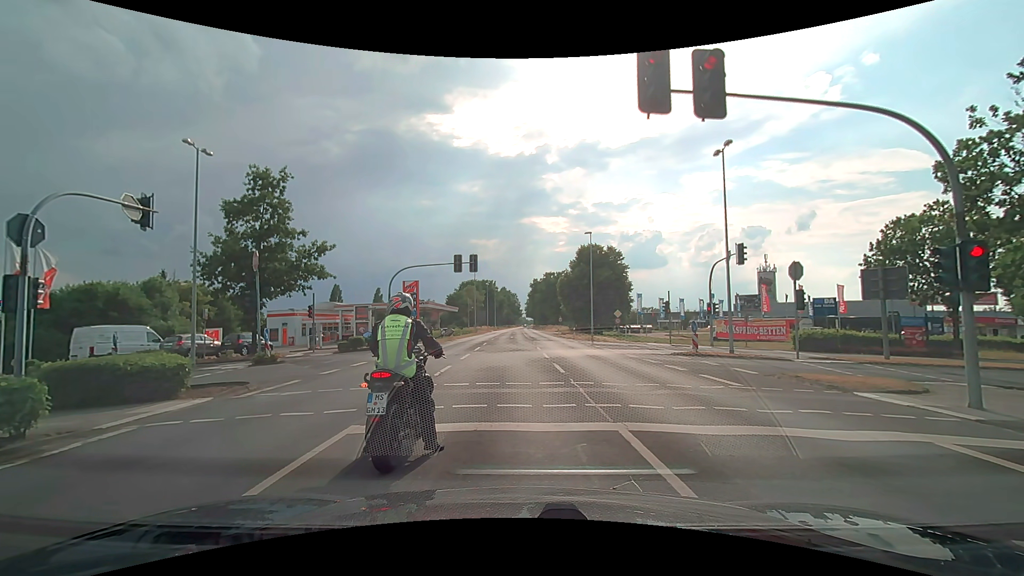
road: secondary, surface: asphalt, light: Day
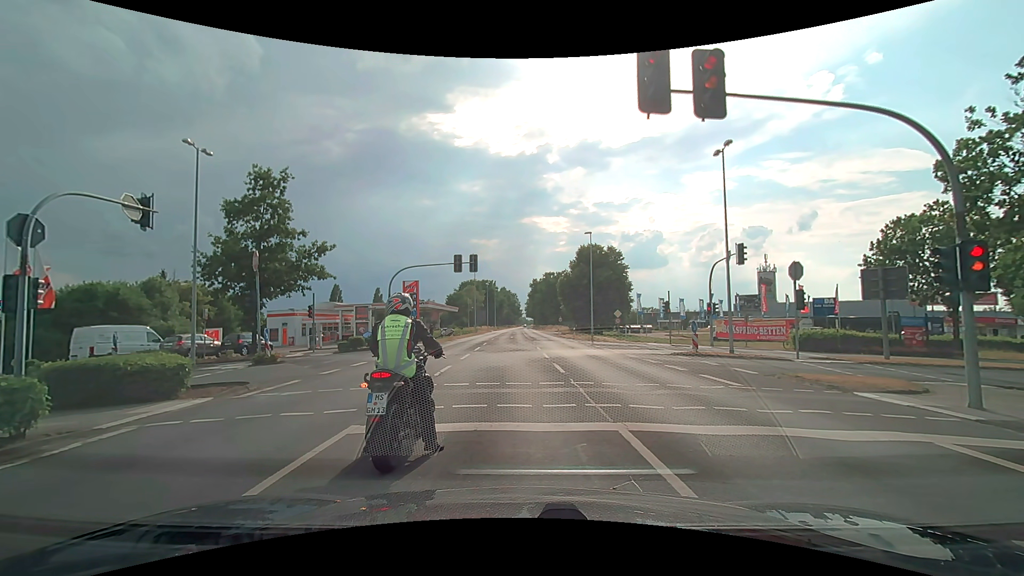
(0.0, 0.0) m; 0°
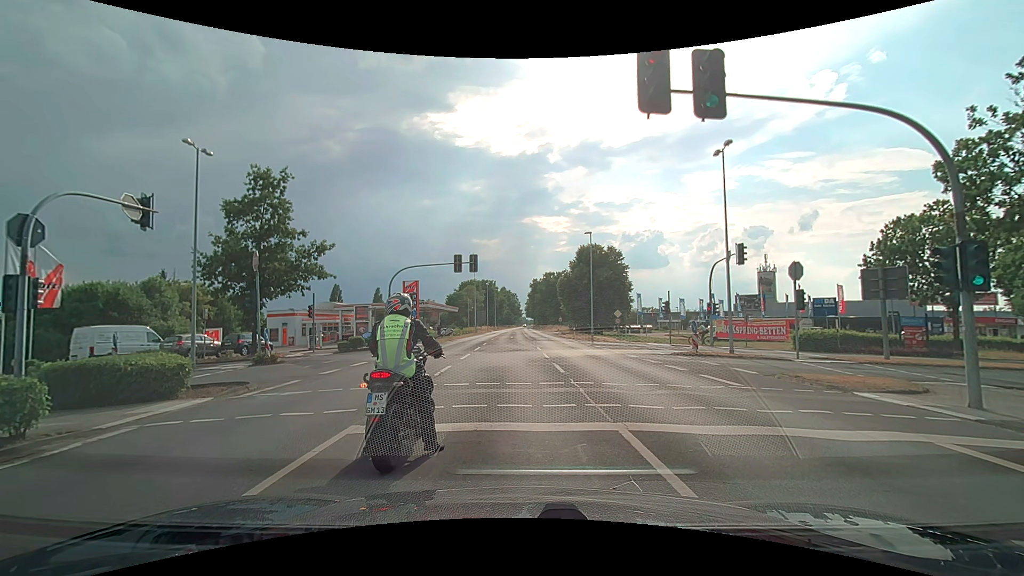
(0.0, 0.0) m; 0°
